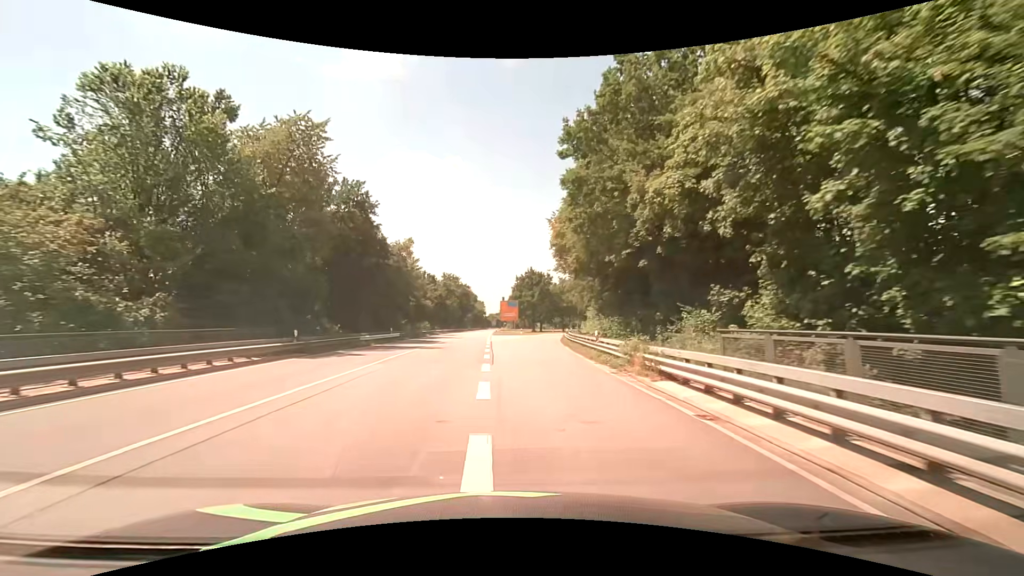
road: primary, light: Day
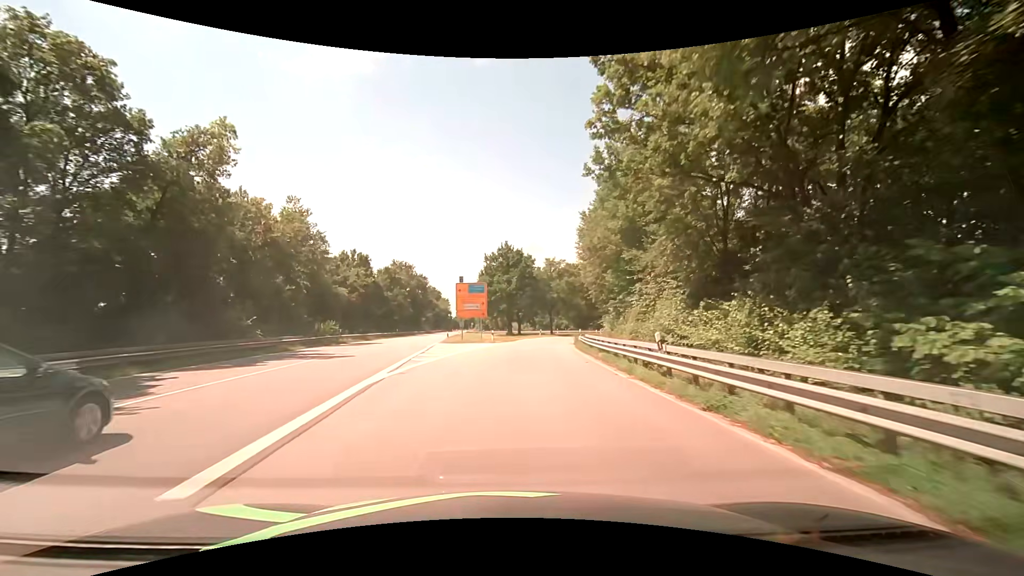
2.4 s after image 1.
(+0.7, +35.0) m; +3°
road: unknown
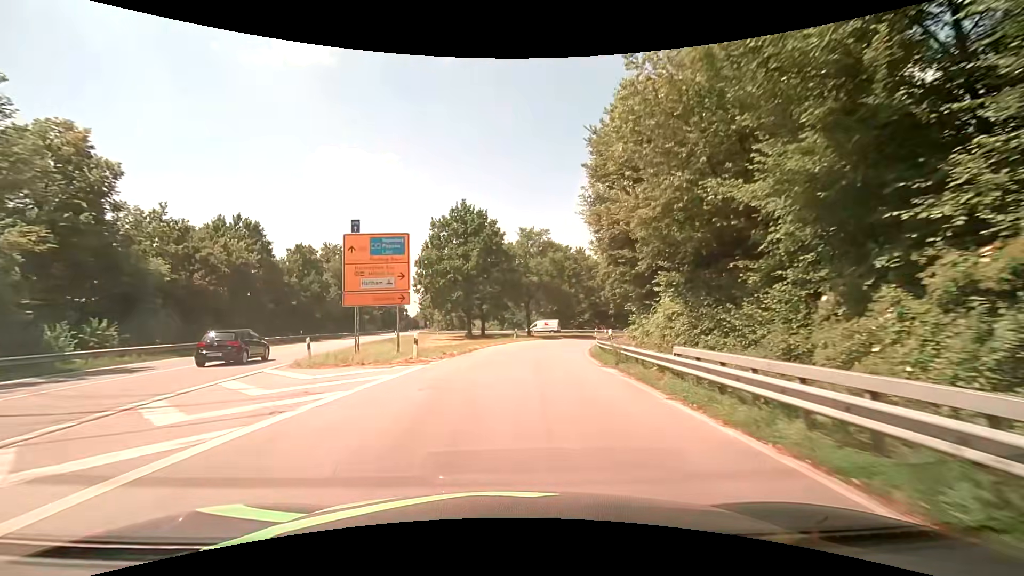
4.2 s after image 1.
(+0.8, +25.6) m; +3°
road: primary_link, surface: asphalt
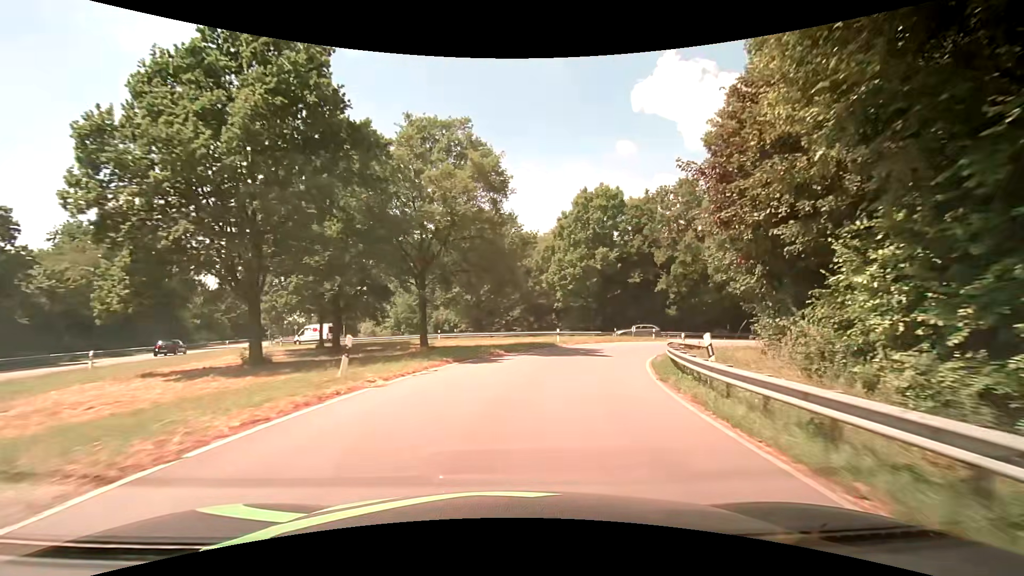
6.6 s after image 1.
(+2.1, +31.7) m; +10°
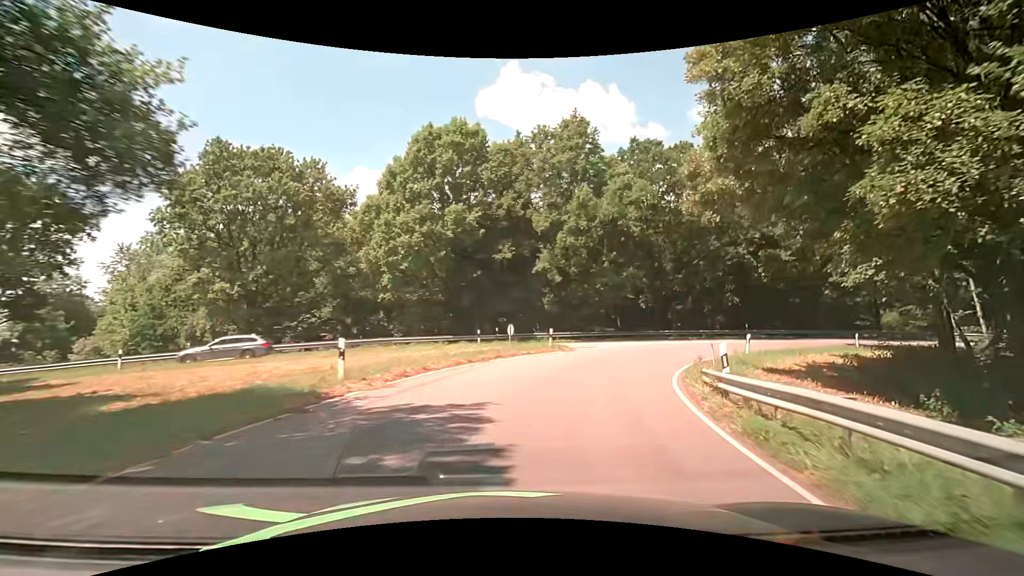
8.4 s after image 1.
(+3.0, +21.2) m; +19°
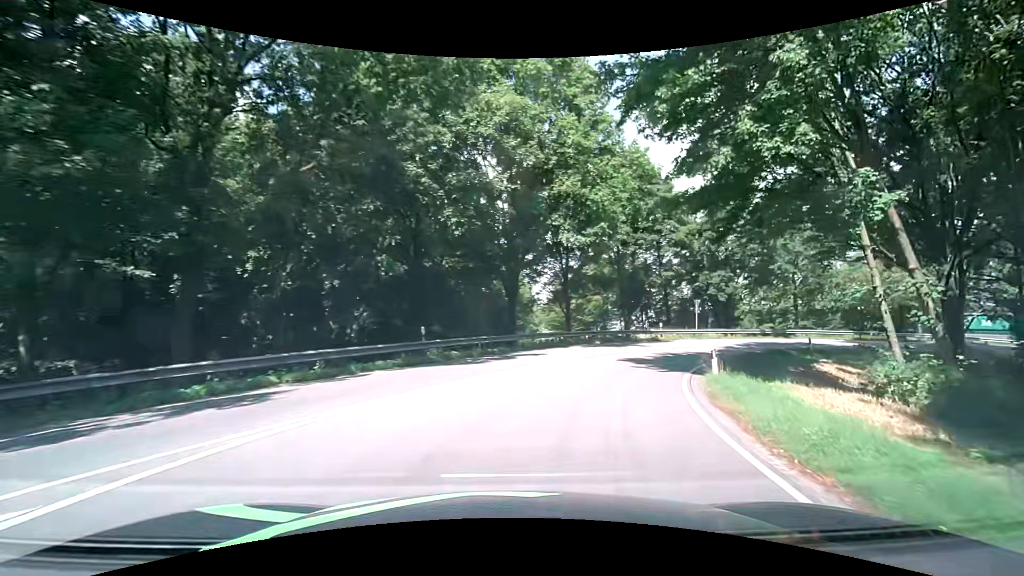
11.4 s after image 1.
(+9.6, +29.4) m; +39°
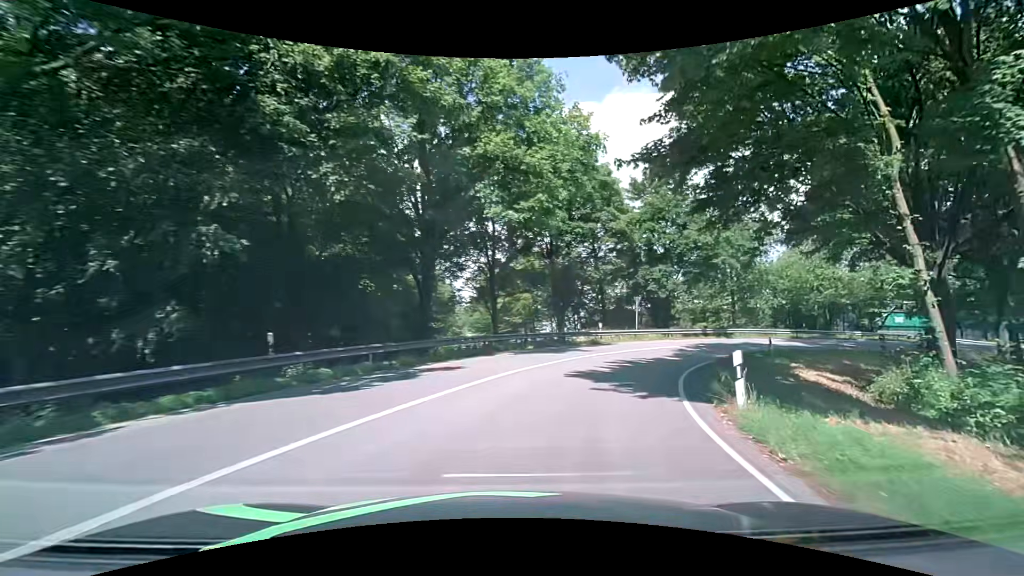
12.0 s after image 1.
(+0.5, +6.3) m; +8°
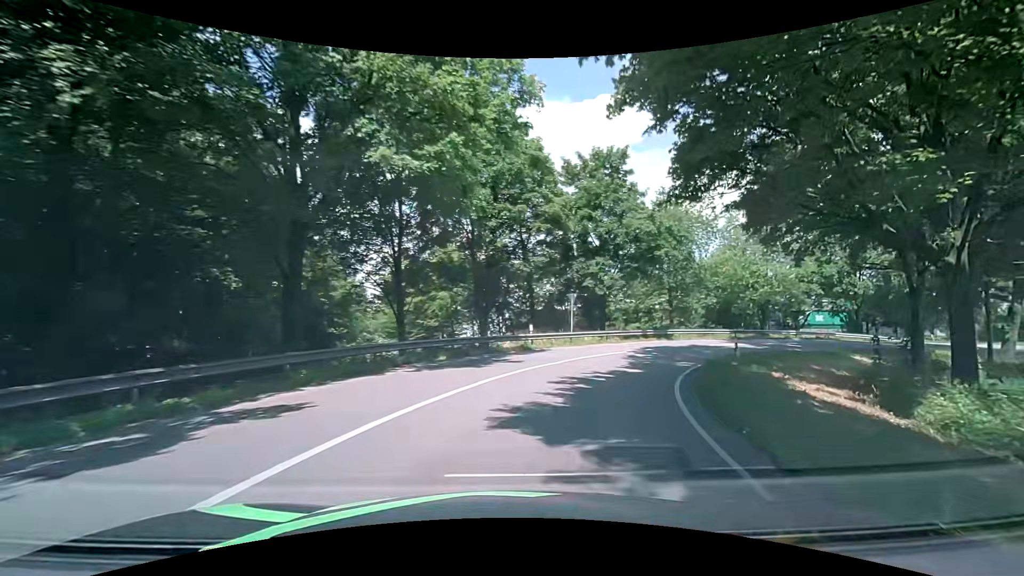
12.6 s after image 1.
(+0.5, +6.4) m; +9°
(+1, +10) (+4, +19) (+10, +28) (+17, +35) (+26, +40) (+35, +43) (+45, +45) (+55, +46) (+65, +46) (+75, +46) m
